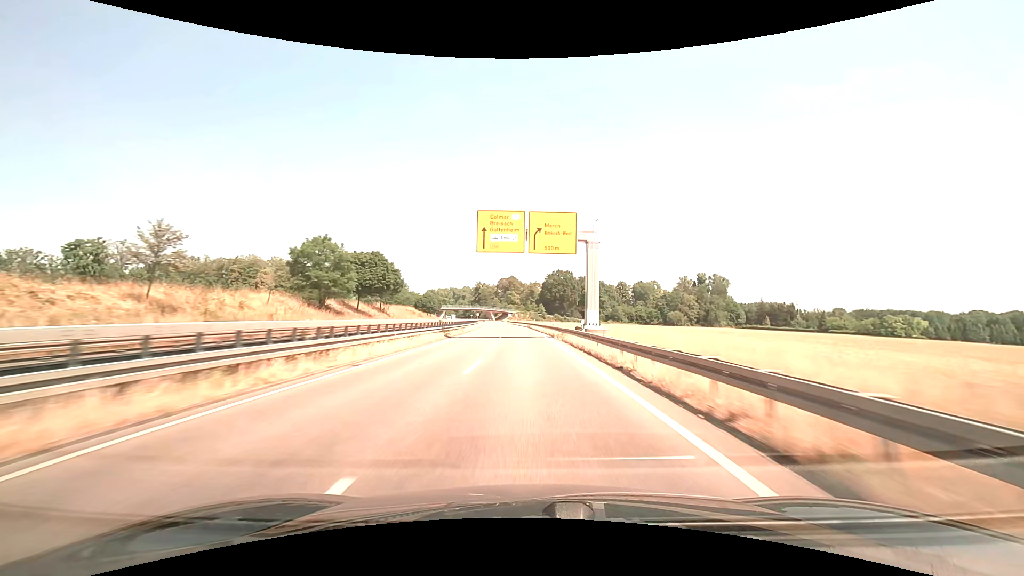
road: trunk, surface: asphalt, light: Day
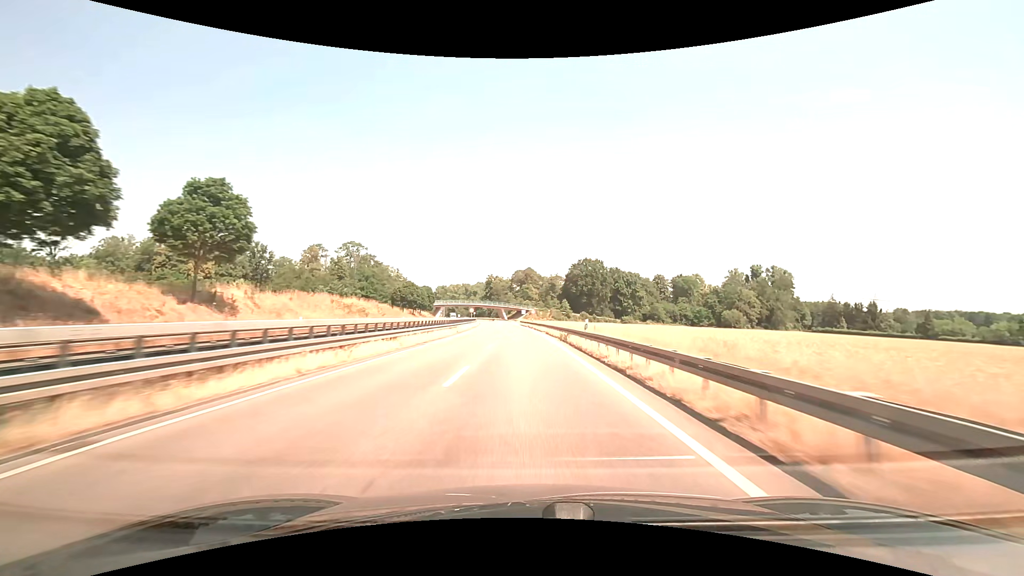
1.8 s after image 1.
(-0.8, +49.7) m; -2°
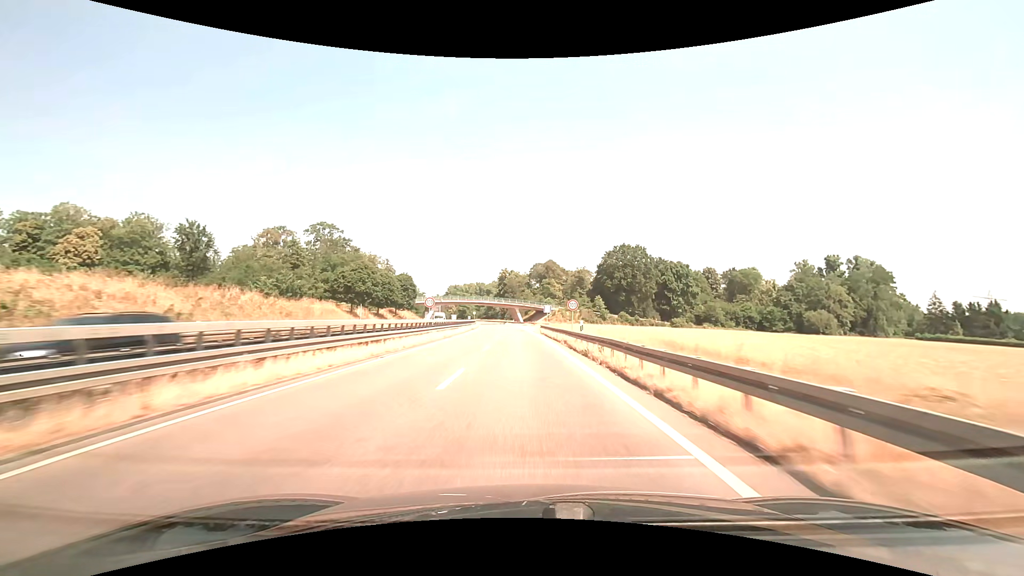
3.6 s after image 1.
(-1.0, +47.7) m; -2°
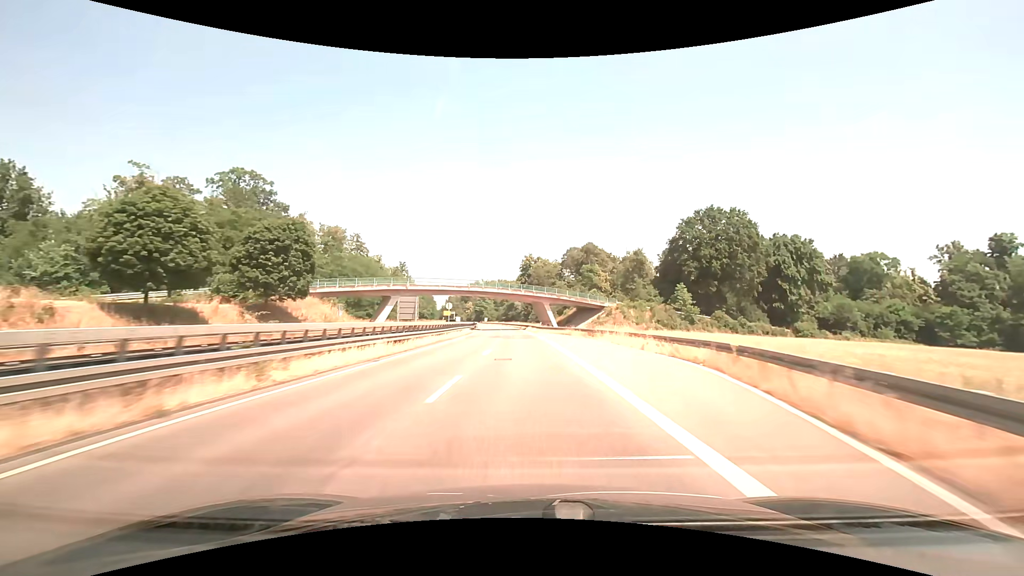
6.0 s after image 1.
(-1.7, +61.0) m; -3°
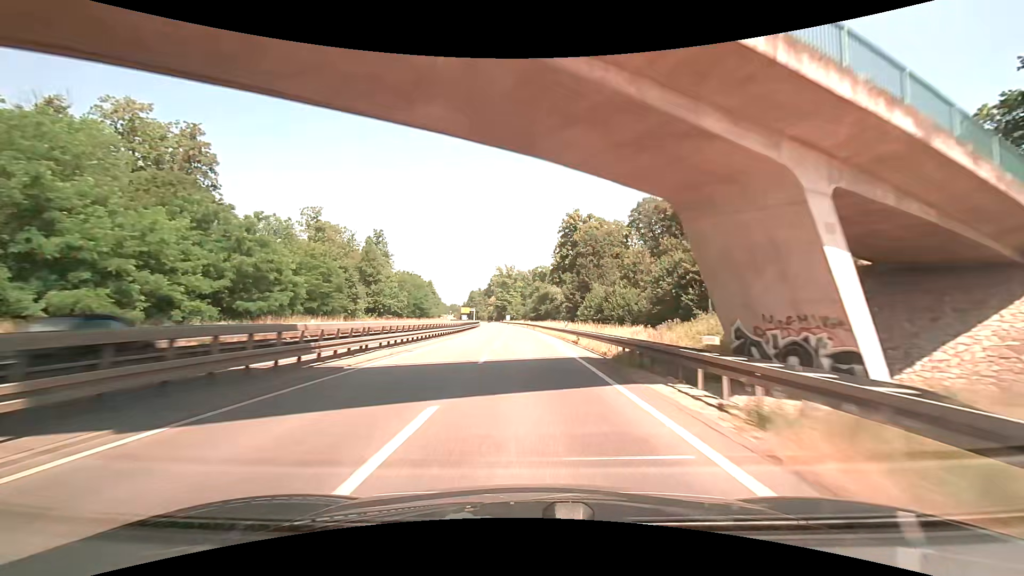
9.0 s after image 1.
(-2.2, +75.9) m; -4°
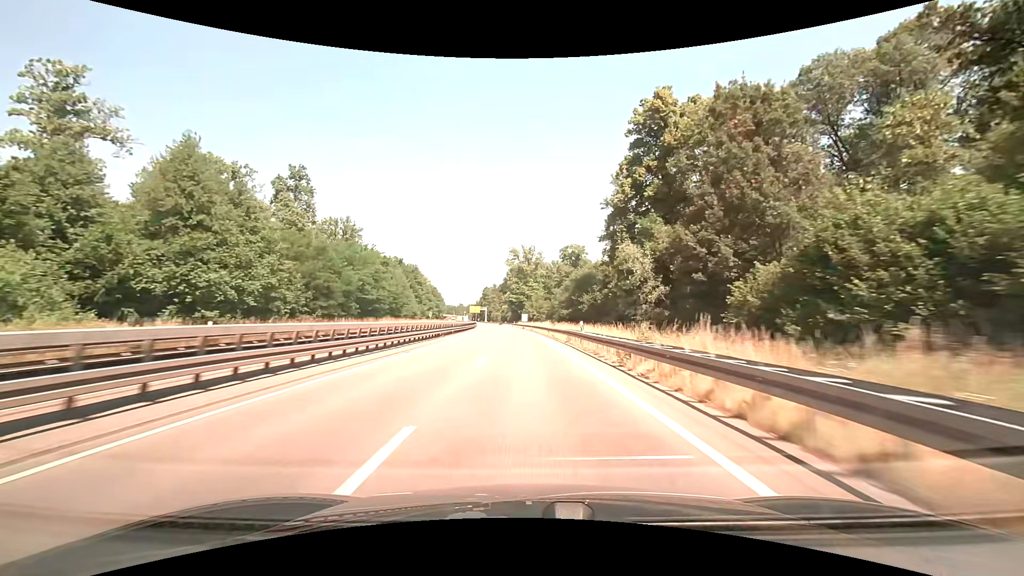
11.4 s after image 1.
(-1.3, +60.9) m; -3°
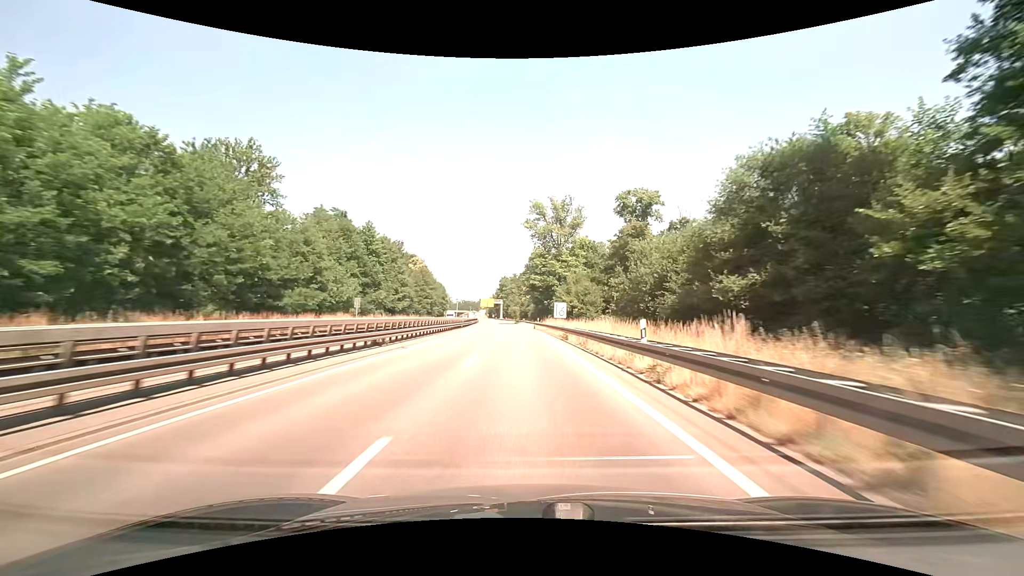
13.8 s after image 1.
(-1.5, +60.3) m; -3°
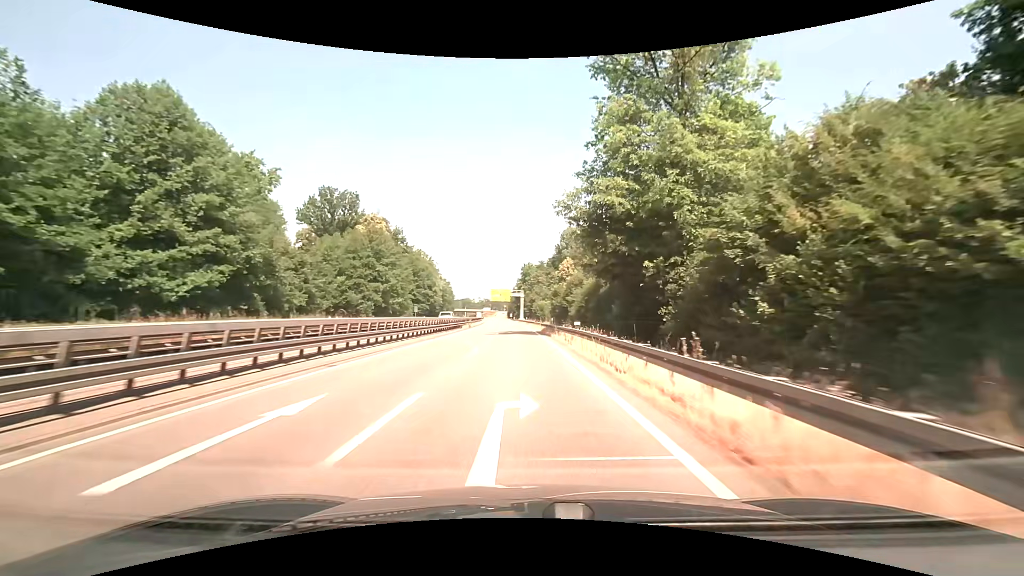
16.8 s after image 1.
(-1.7, +67.8) m; -3°
(0, +10) (0, +20) (0, +30) (-1, +40) (-1, +50) (-1, +60) (-2, +70) (-2, +80) (-3, +90) (-4, +100) m
